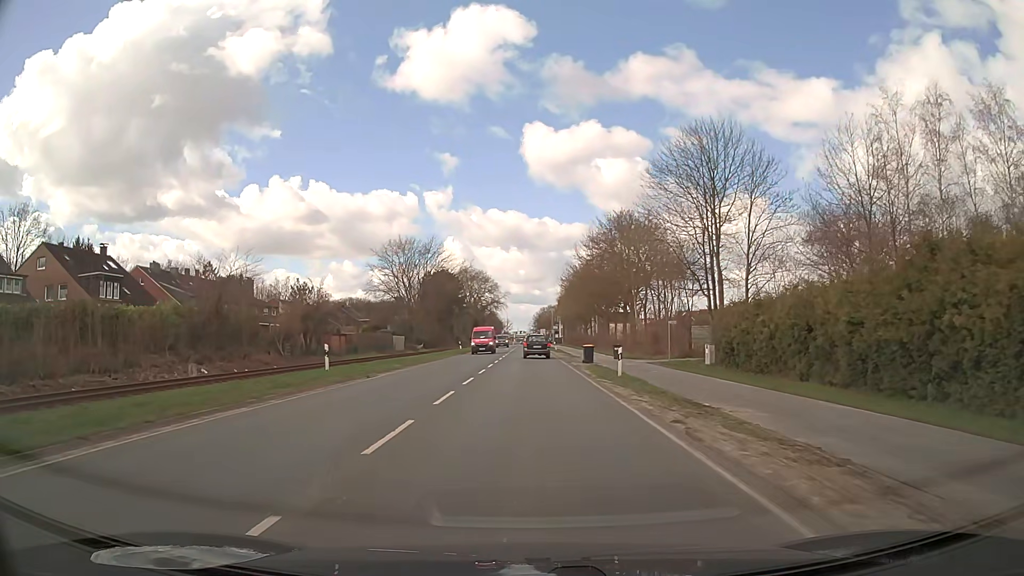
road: secondary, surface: asphalt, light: Day
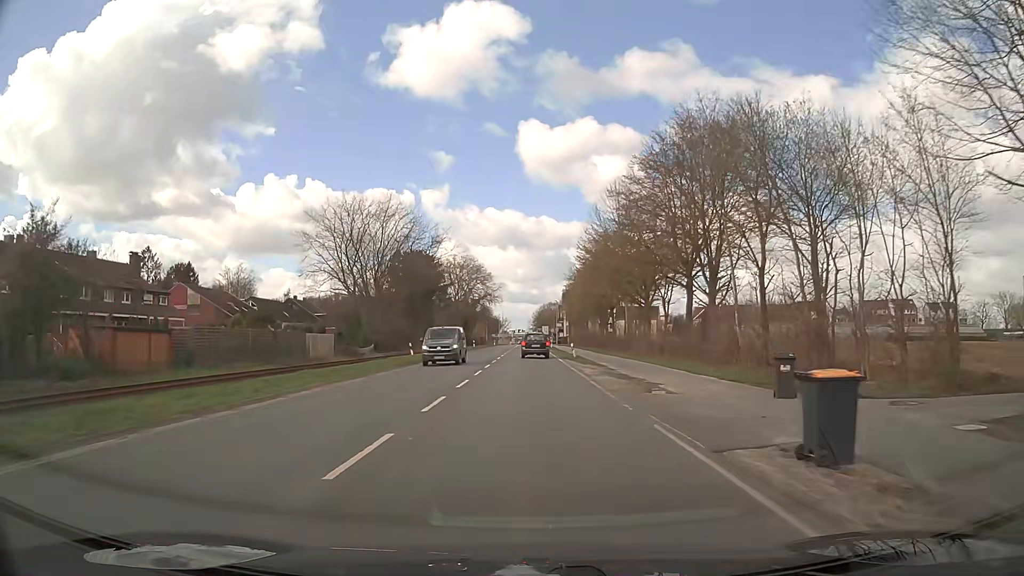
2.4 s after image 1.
(+0.1, +31.6) m; 0°
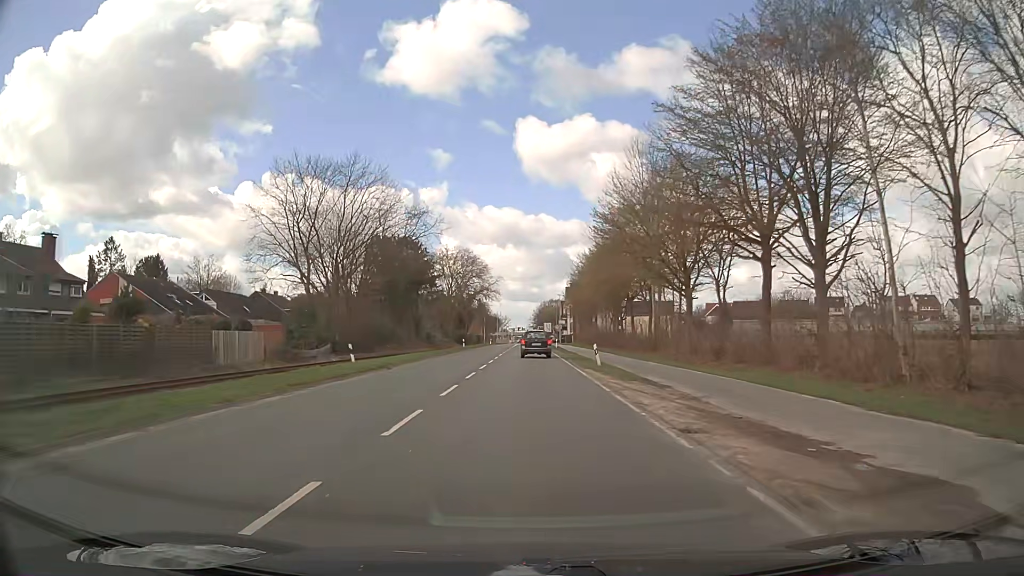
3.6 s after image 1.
(0.0, +15.3) m; 0°
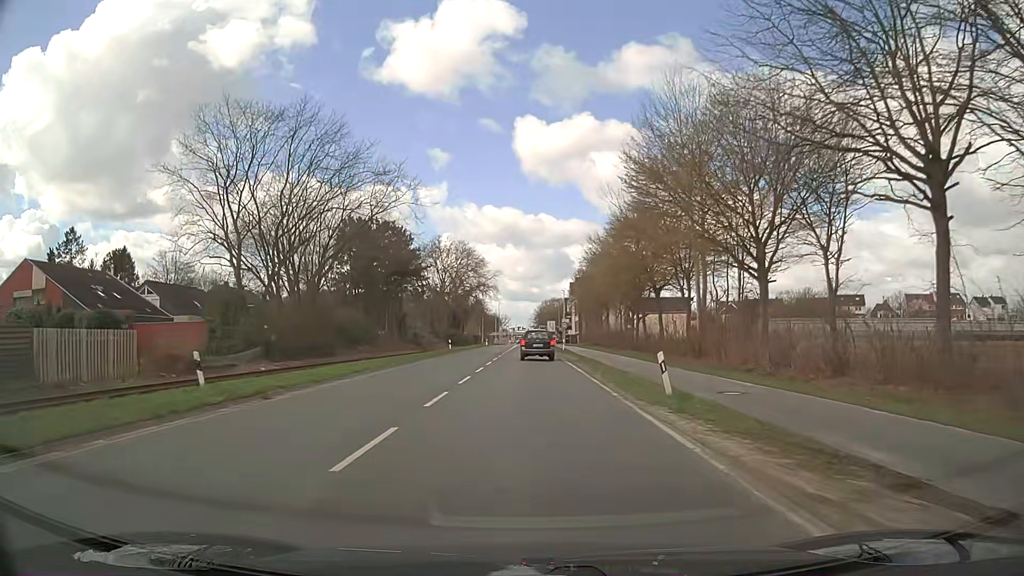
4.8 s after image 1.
(0.0, +14.4) m; 0°
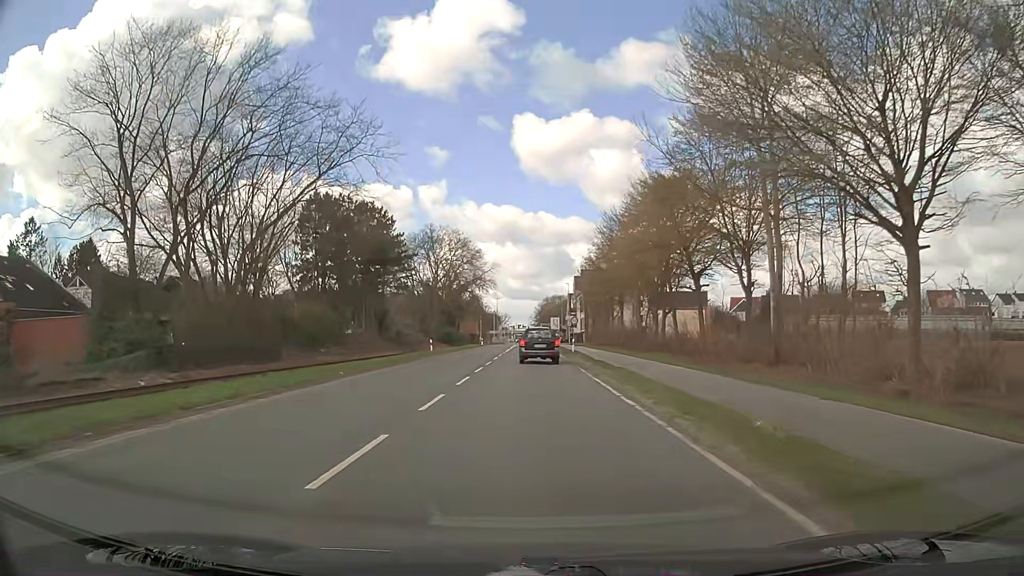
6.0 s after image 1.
(0.0, +12.7) m; 0°
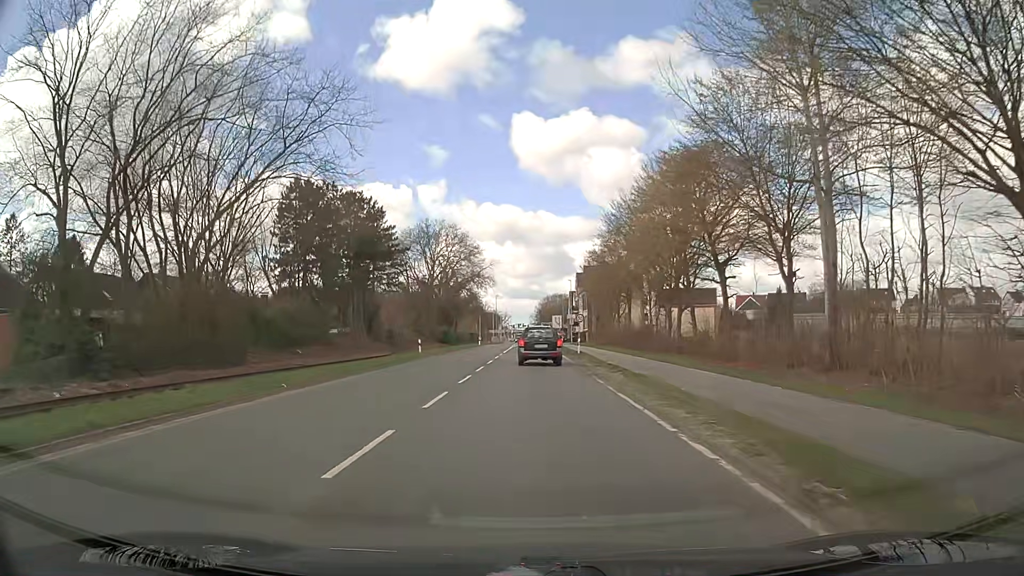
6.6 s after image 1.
(0.0, +5.5) m; 0°
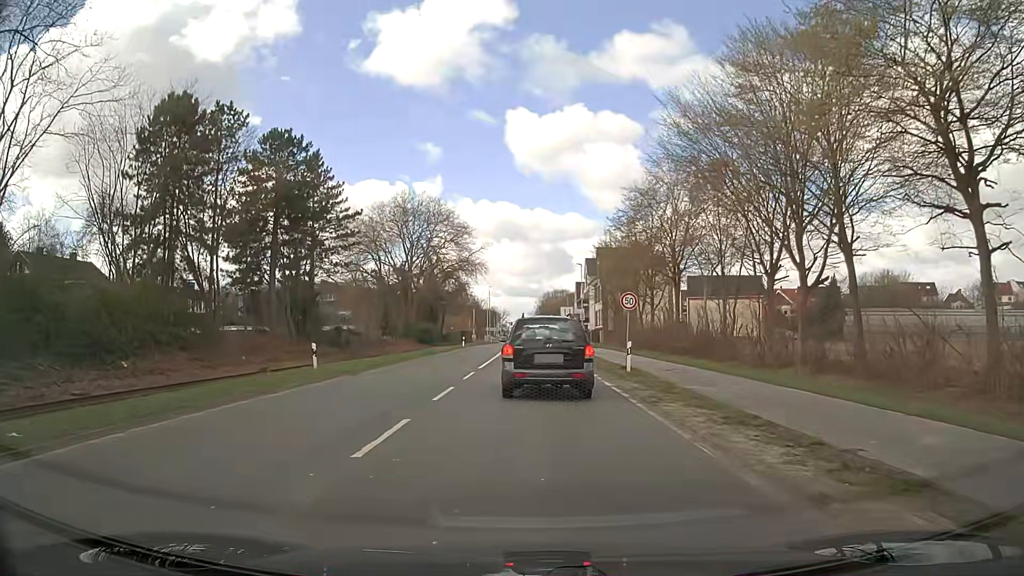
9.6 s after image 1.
(0.0, +22.8) m; -1°
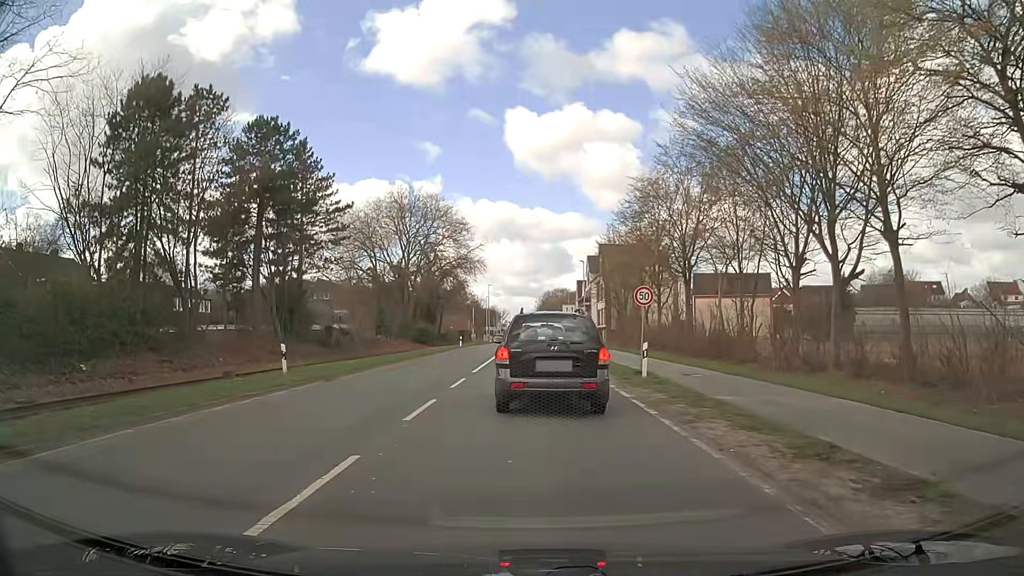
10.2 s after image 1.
(0.0, +2.9) m; +2°
